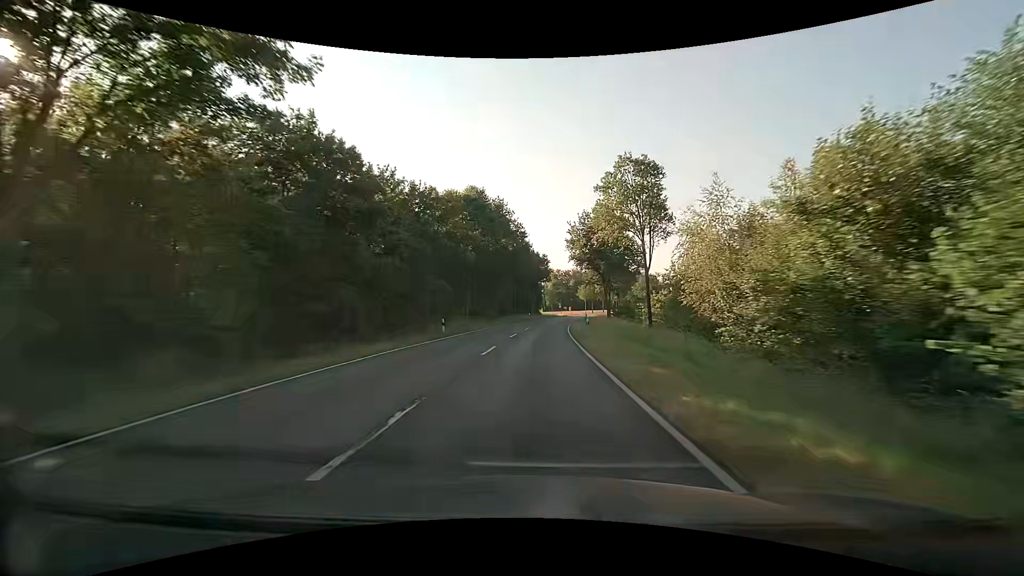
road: secondary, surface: asphalt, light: Day
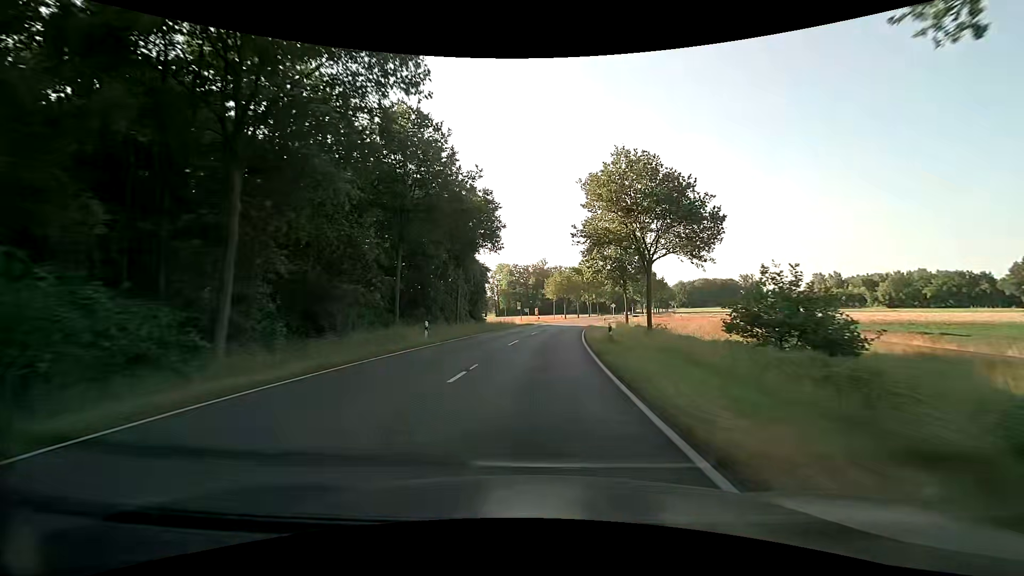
(+2.0, +53.6) m; +5°
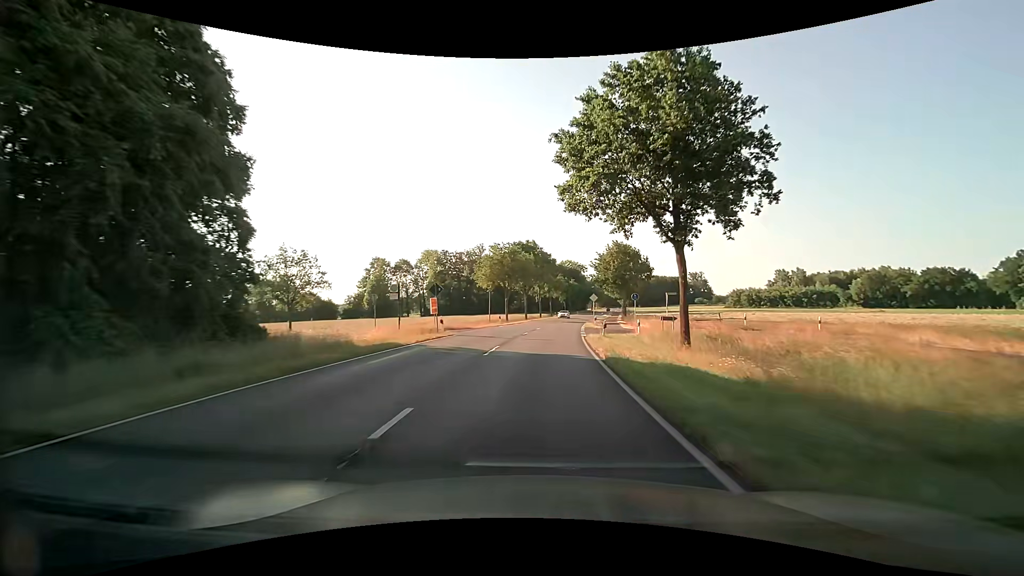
(+2.3, +42.8) m; +6°
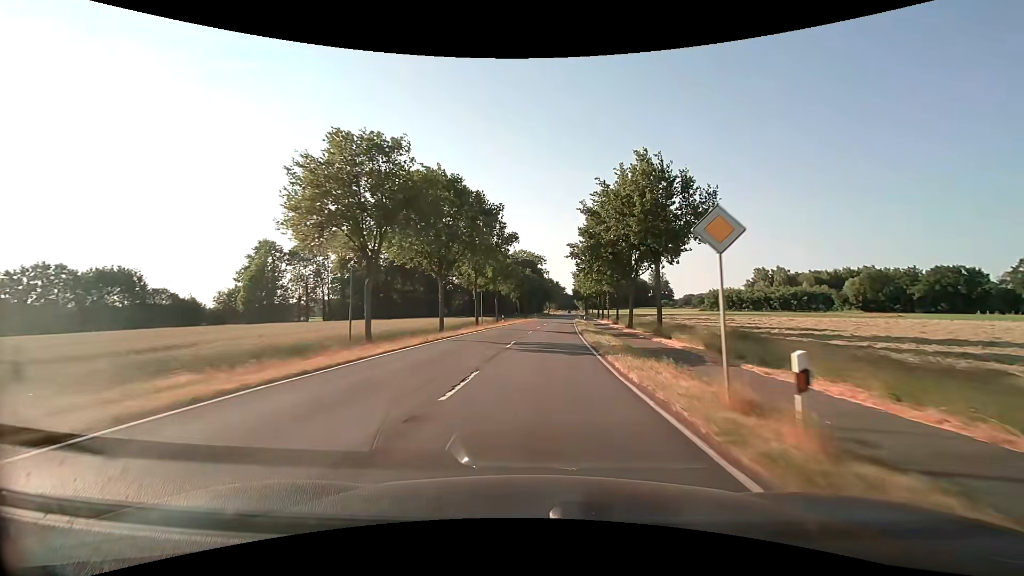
(+2.5, +42.8) m; +6°
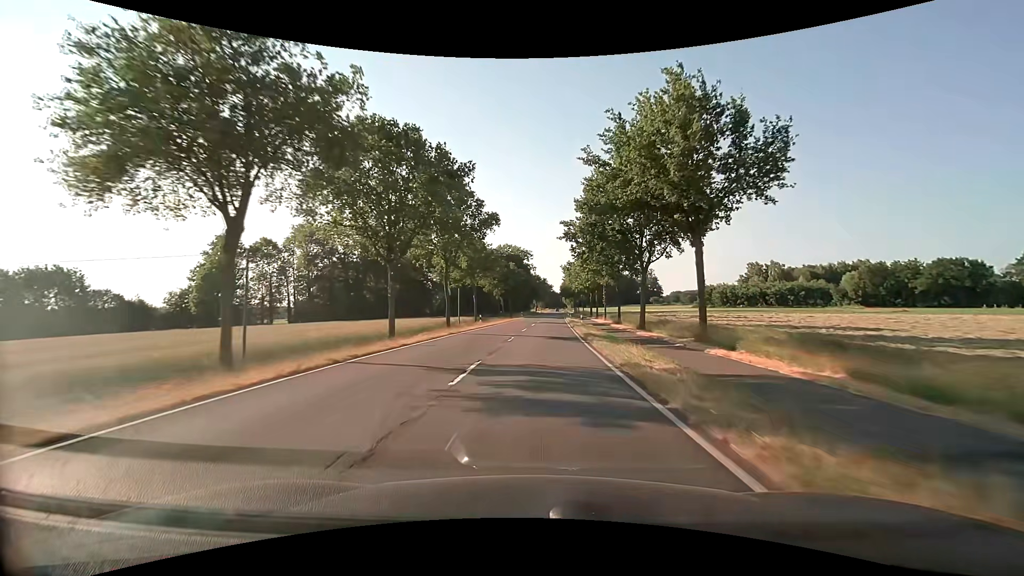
(+0.2, +10.7) m; +1°
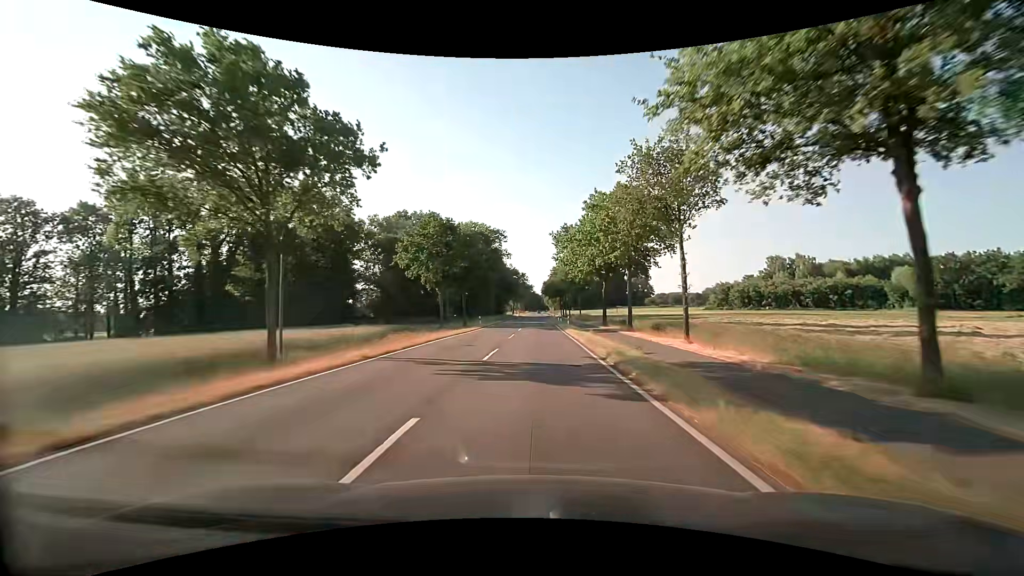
(+1.3, +42.9) m; +2°
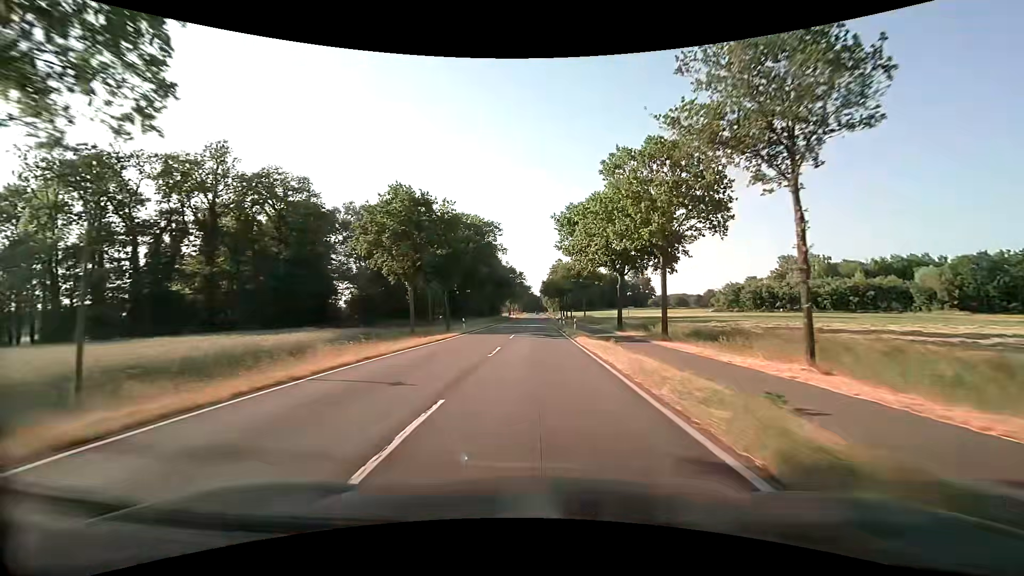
(0.0, +10.7) m; 0°
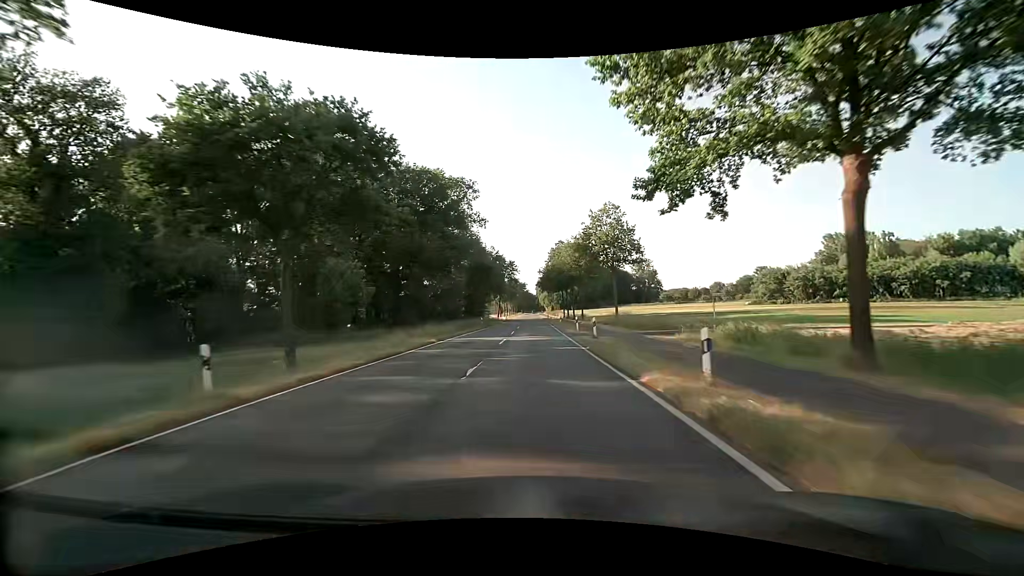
(+0.3, +32.2) m; +1°
(0, +10) (0, +20) (0, +30) (-1, +40) (-1, +50) (-1, +60) (-1, +70) (-1, +80) (-1, +90) (-1, +100) m
